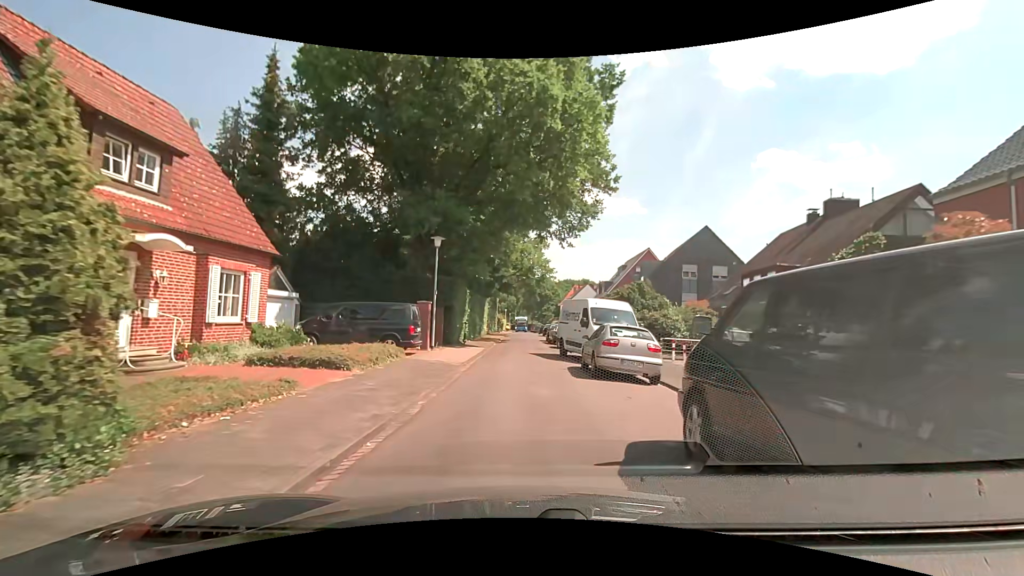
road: residential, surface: asphalt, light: Day
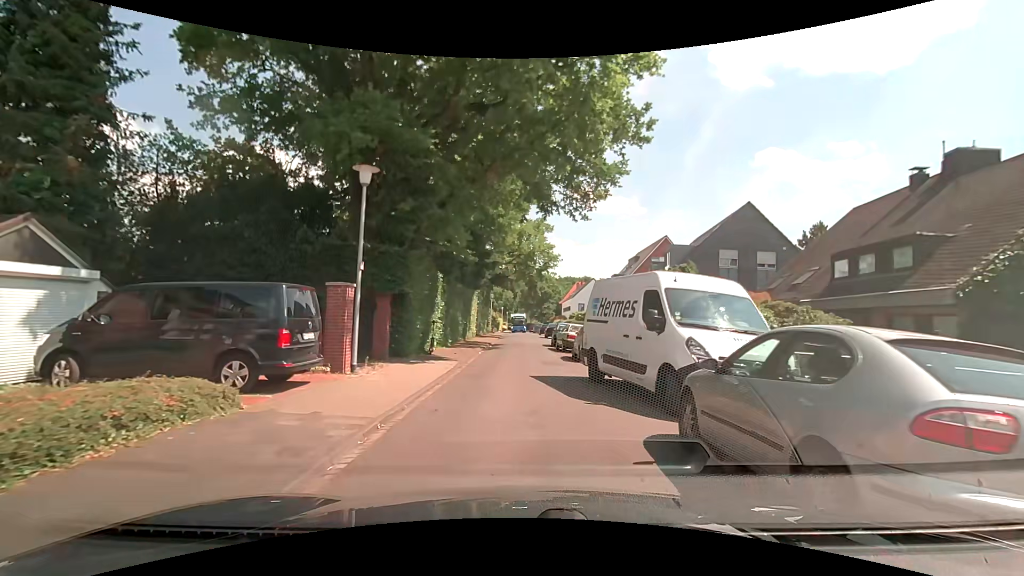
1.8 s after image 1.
(+0.1, +10.0) m; 0°
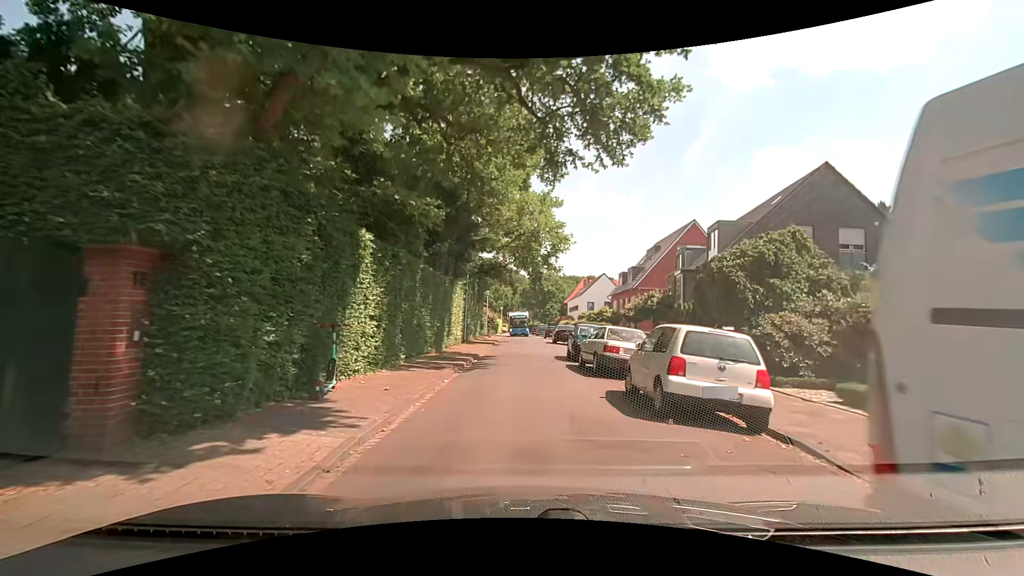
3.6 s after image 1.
(+0.1, +10.5) m; -1°
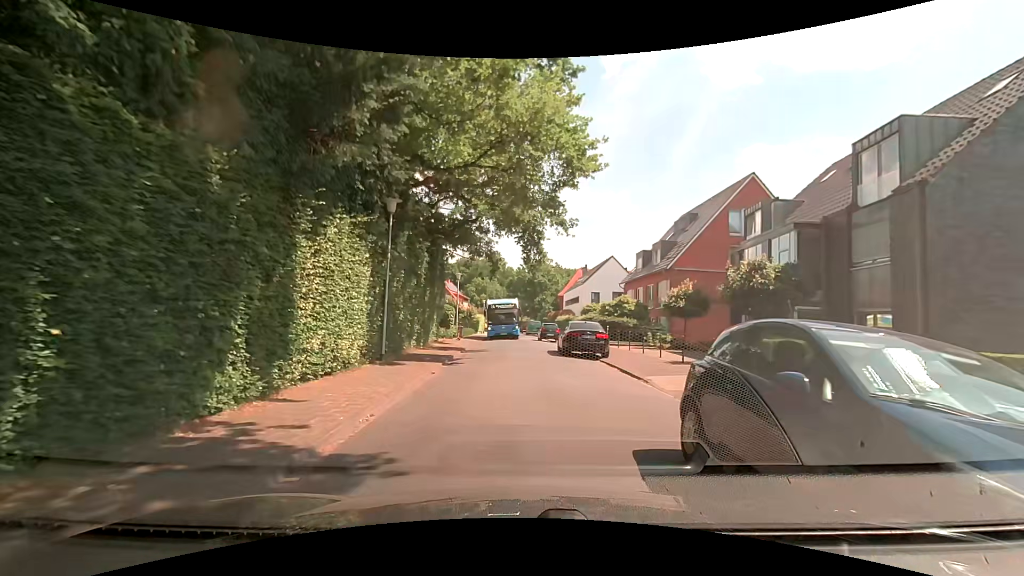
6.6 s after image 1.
(+0.6, +16.6) m; +4°
